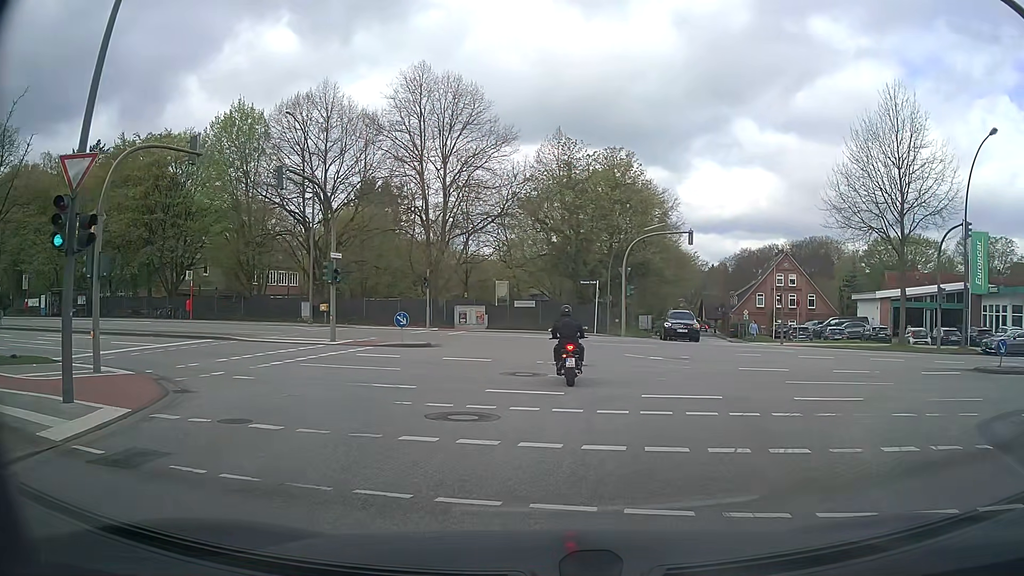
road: secondary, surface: asphalt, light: Day
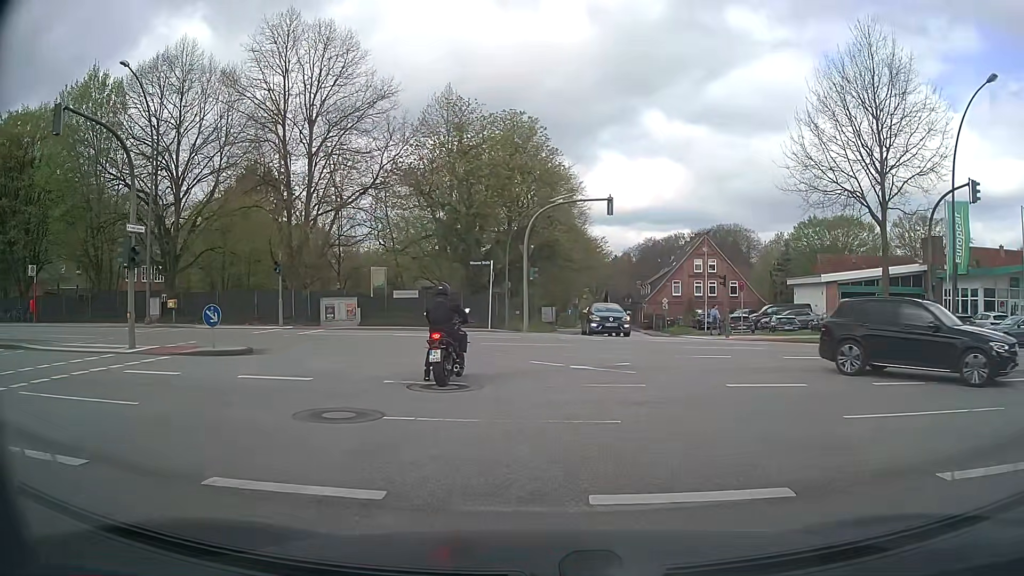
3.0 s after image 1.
(+0.6, +8.3) m; +7°
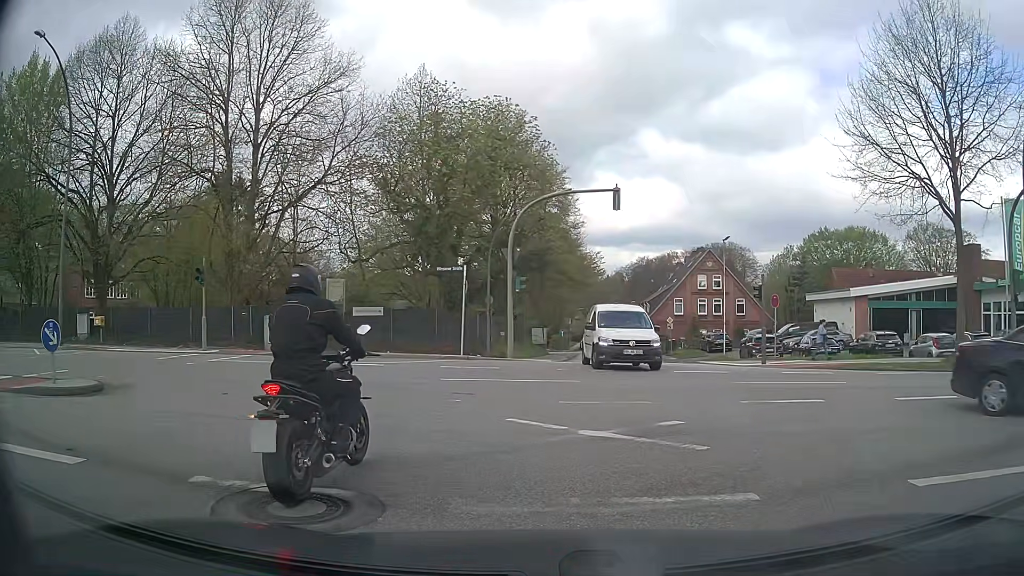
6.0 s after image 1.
(+0.1, +6.5) m; +2°
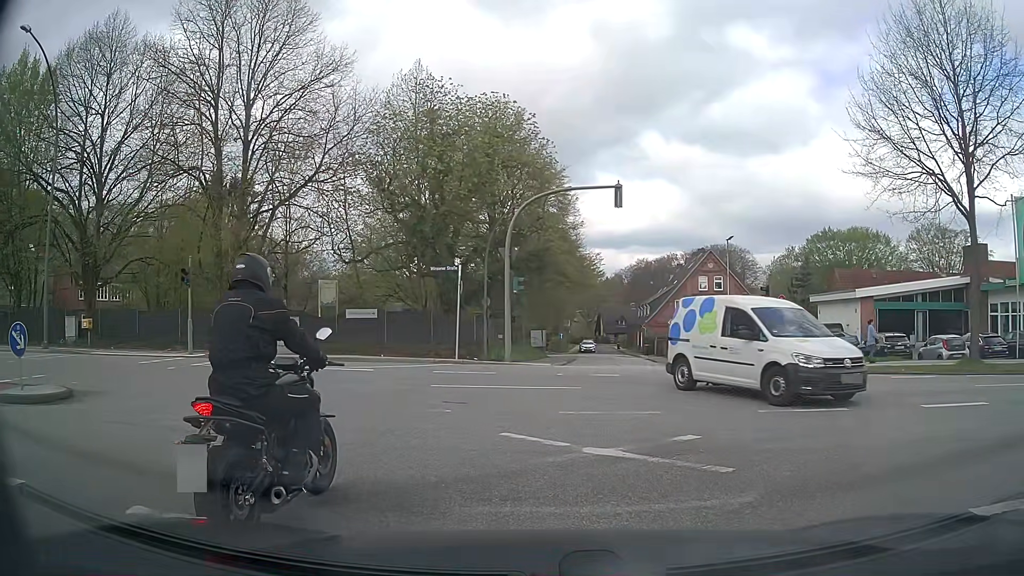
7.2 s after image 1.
(0.0, +1.0) m; 0°
